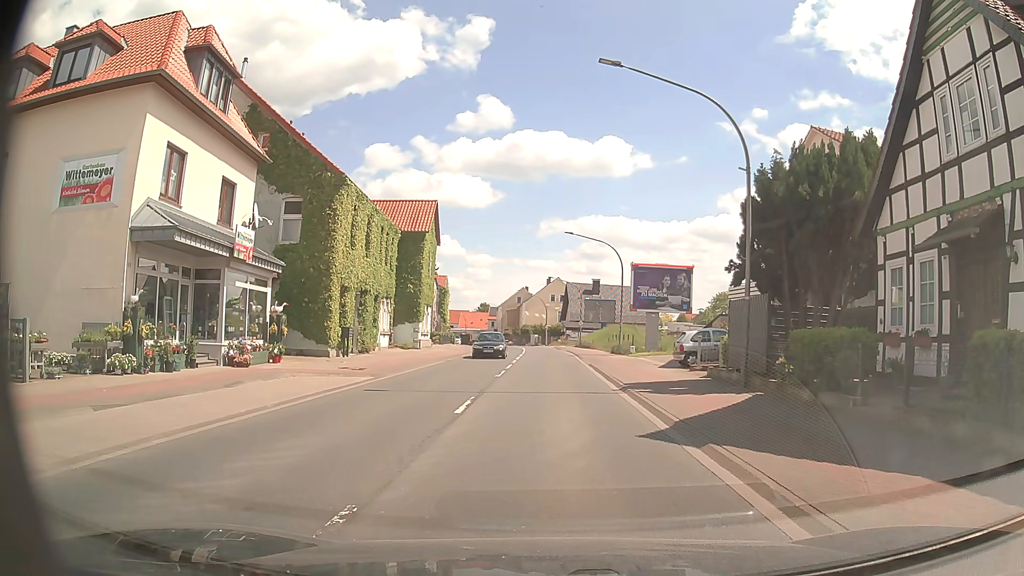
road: primary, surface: asphalt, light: Day
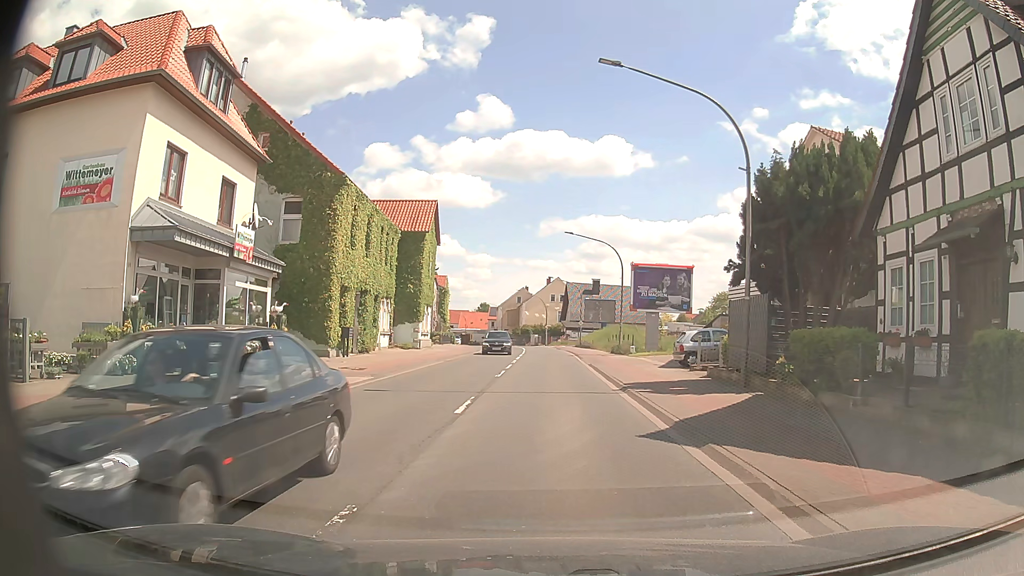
(0.0, 0.0) m; 0°
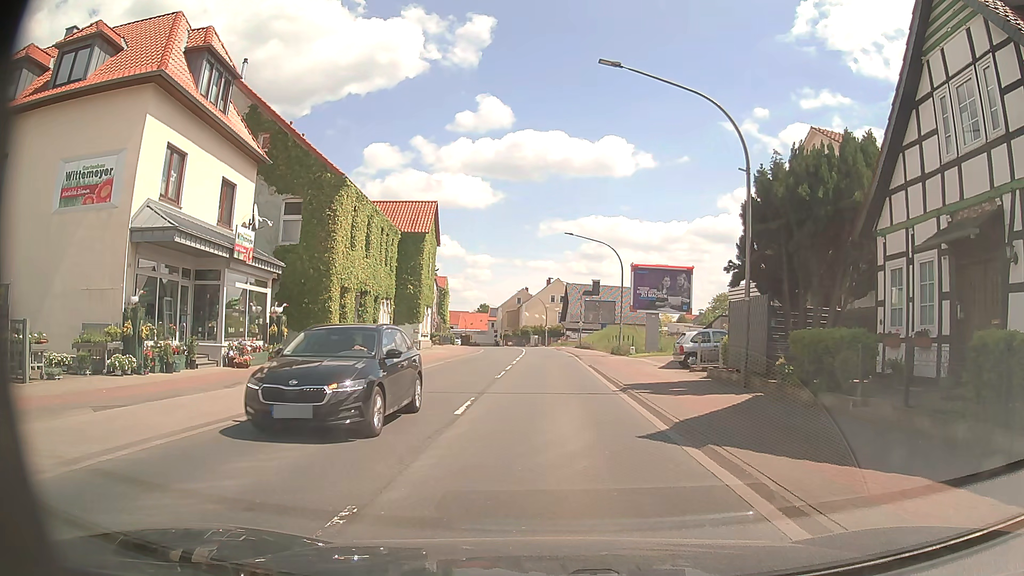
(0.0, 0.0) m; 0°
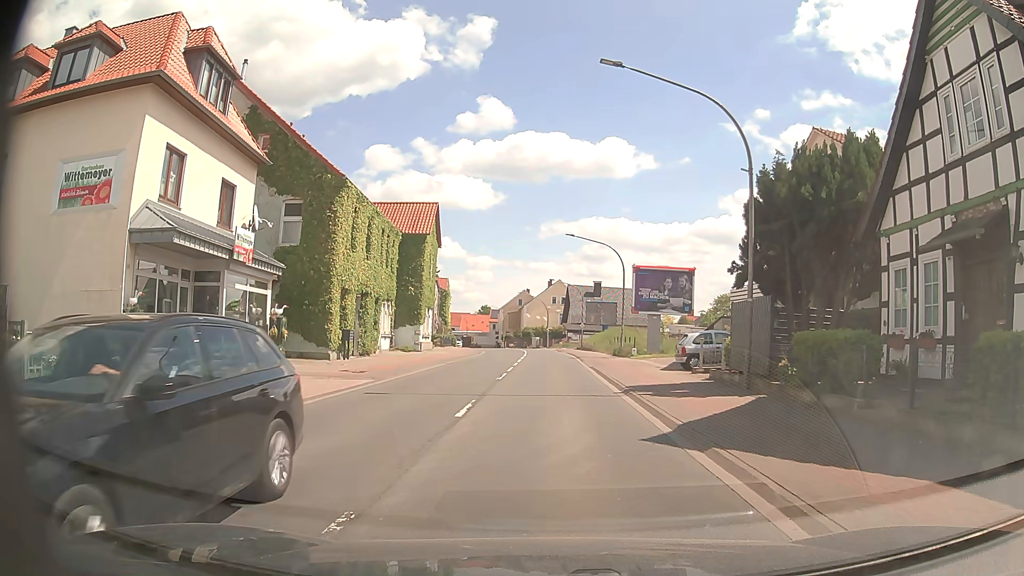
(0.0, +0.1) m; 0°
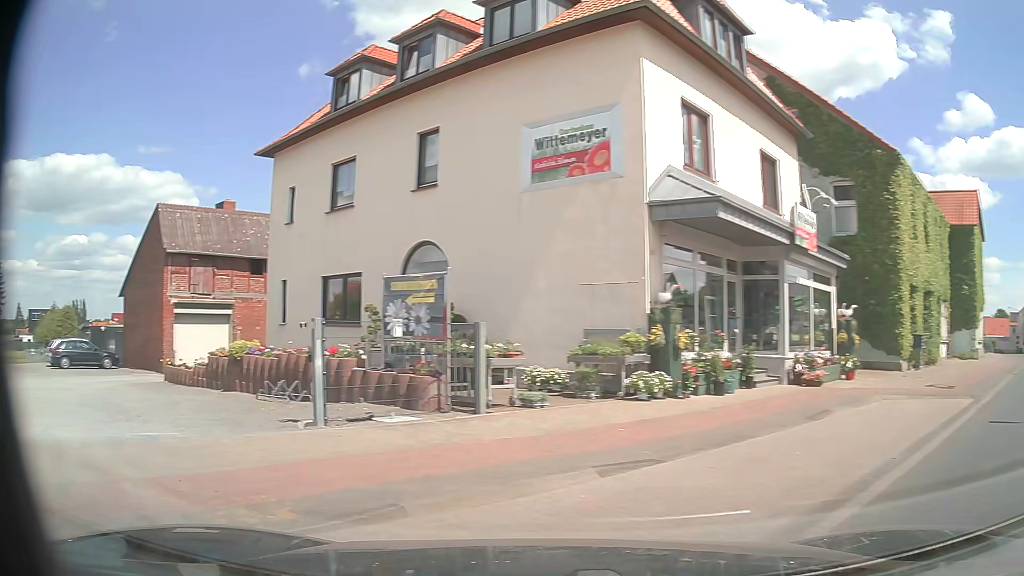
(-1.7, +4.6) m; -44°
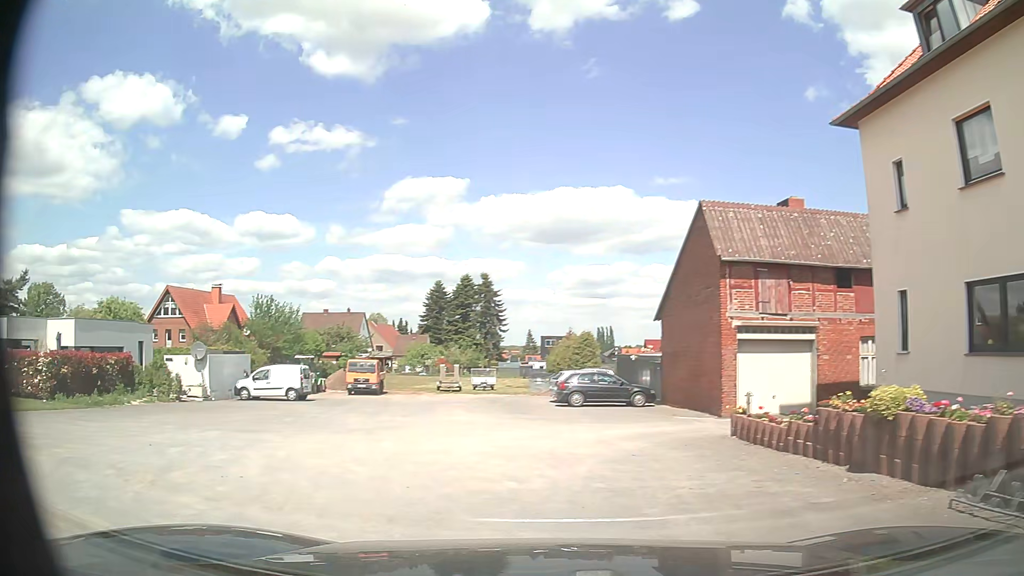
(-2.9, +6.3) m; -45°
